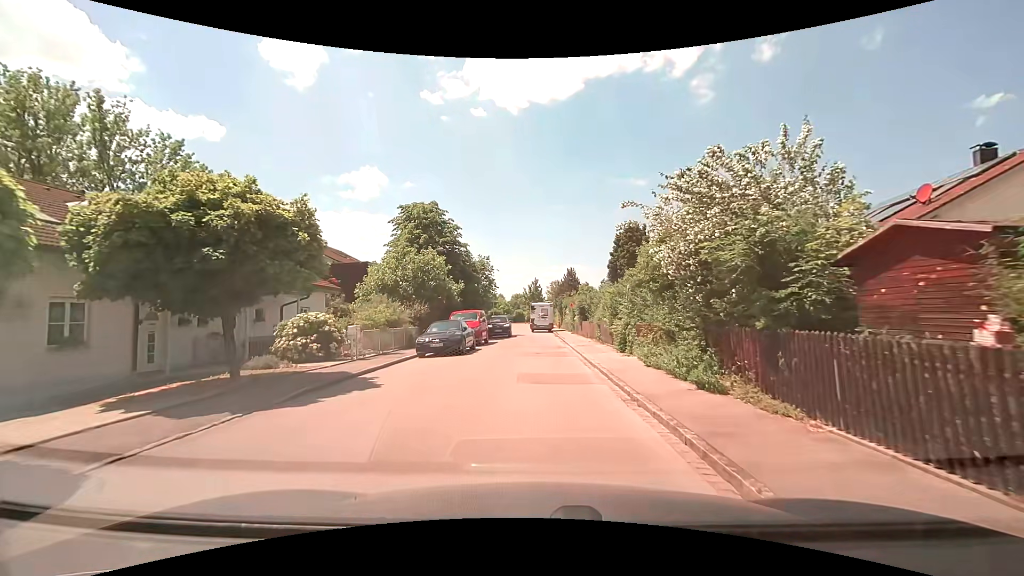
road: residential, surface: asphalt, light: Day
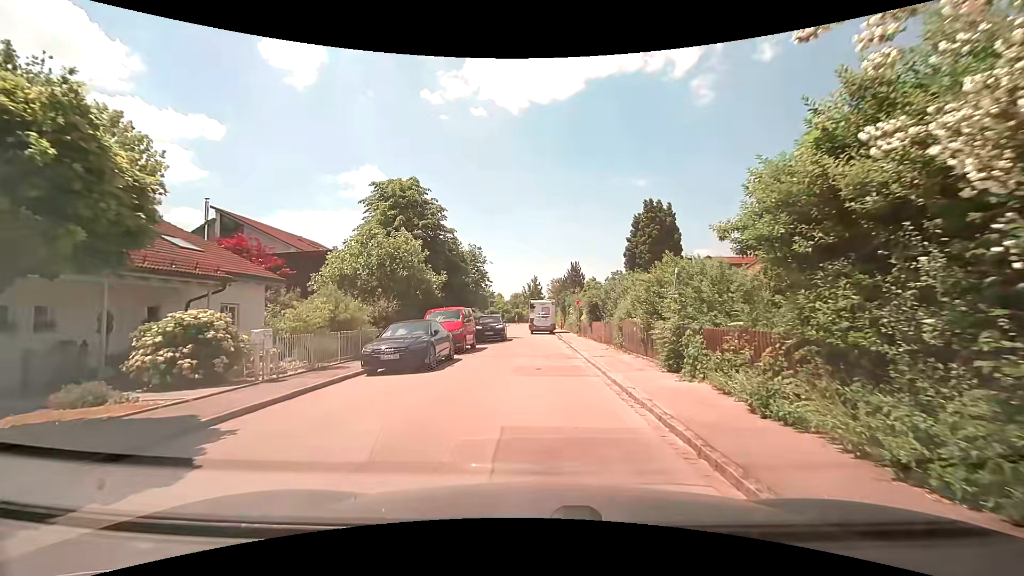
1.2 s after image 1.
(+0.1, +6.1) m; +1°
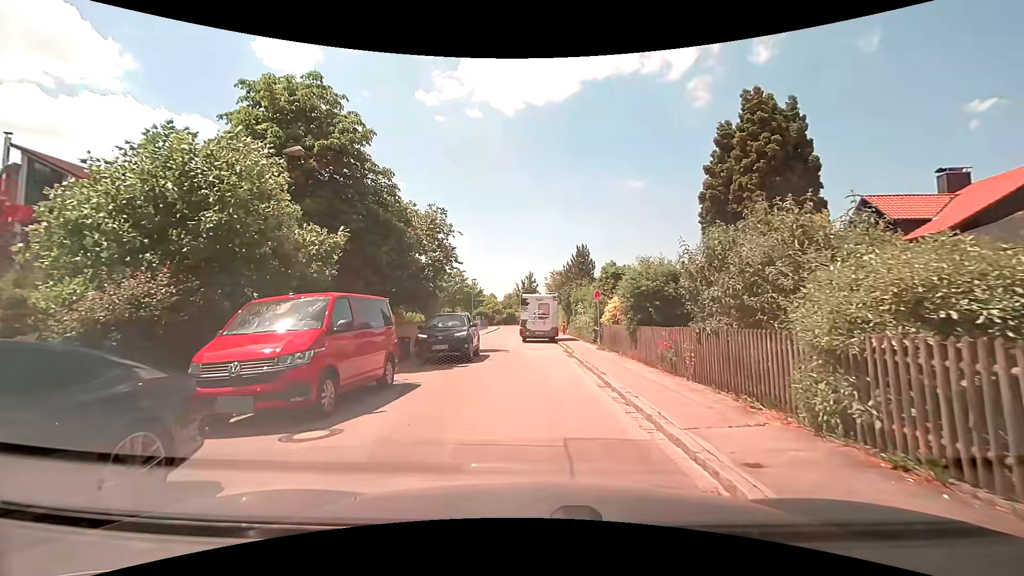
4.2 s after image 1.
(0.0, +13.2) m; +1°
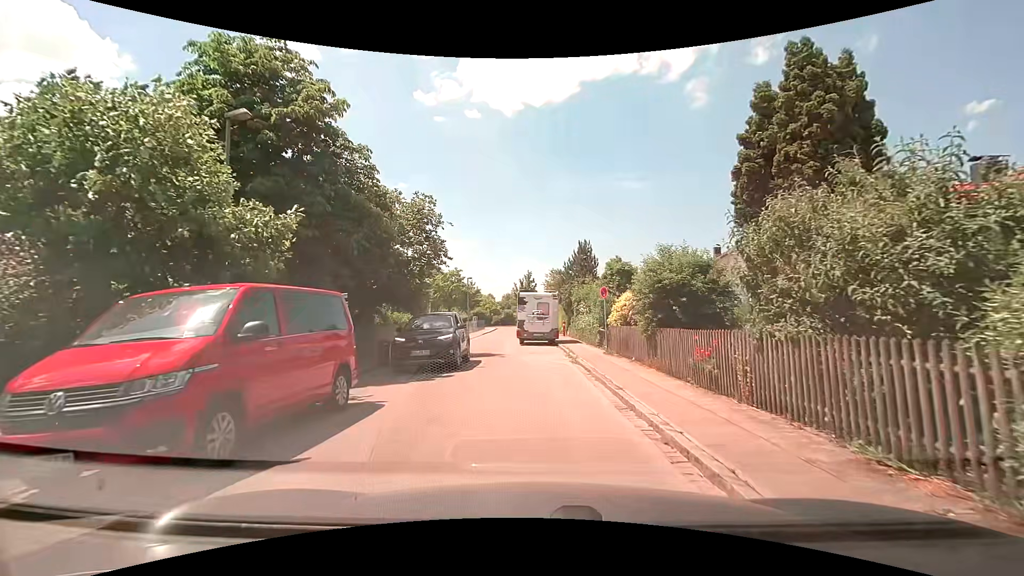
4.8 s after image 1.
(0.0, +2.5) m; -2°
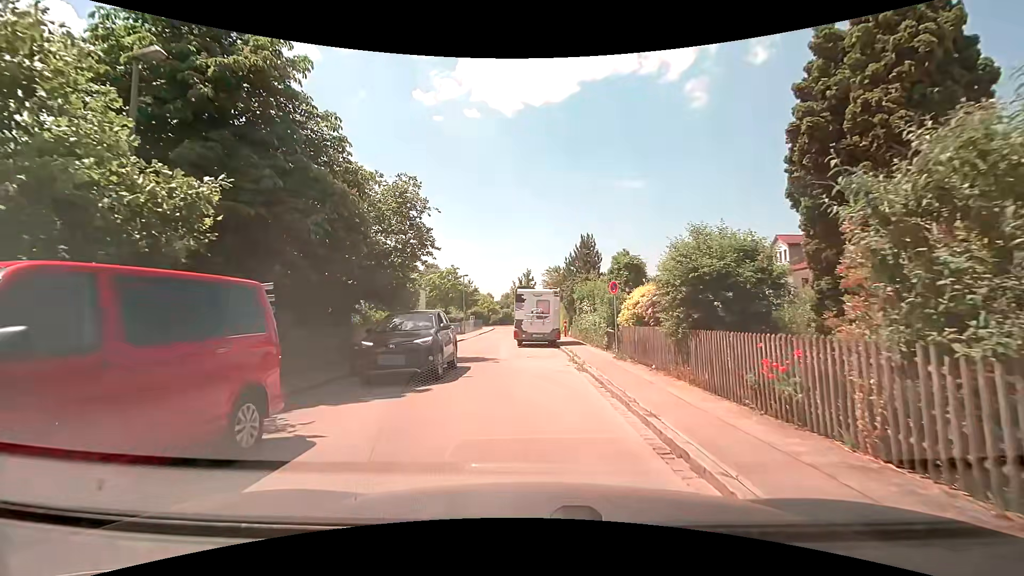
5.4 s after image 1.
(+0.1, +2.6) m; 0°
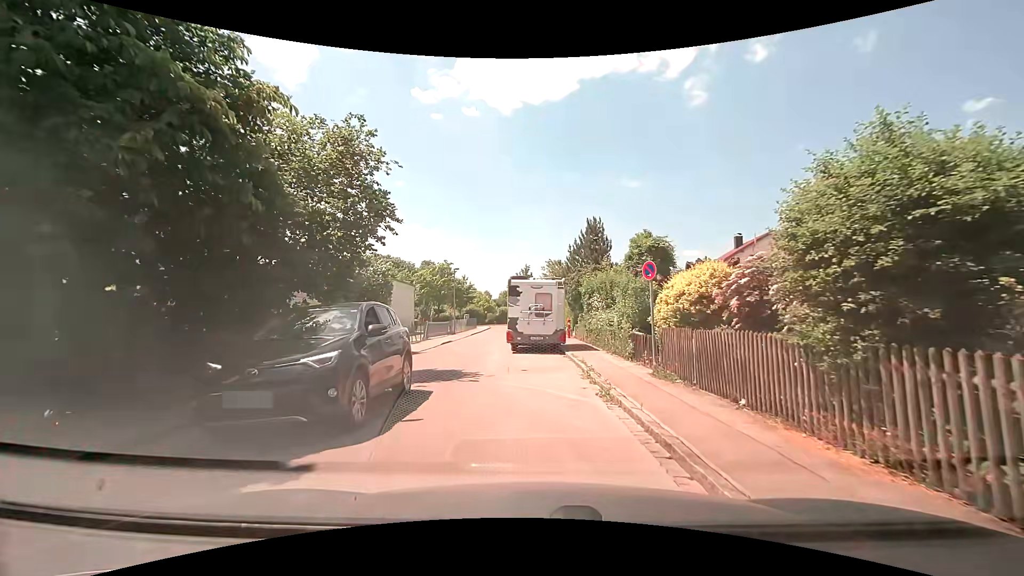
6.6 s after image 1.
(+0.1, +5.2) m; +2°
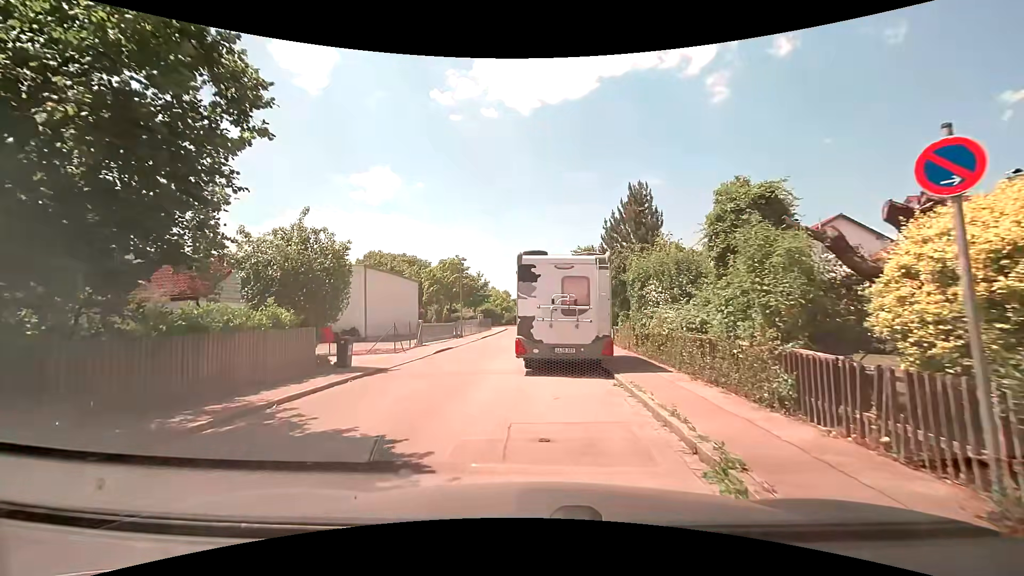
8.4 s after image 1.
(-0.1, +7.5) m; -1°
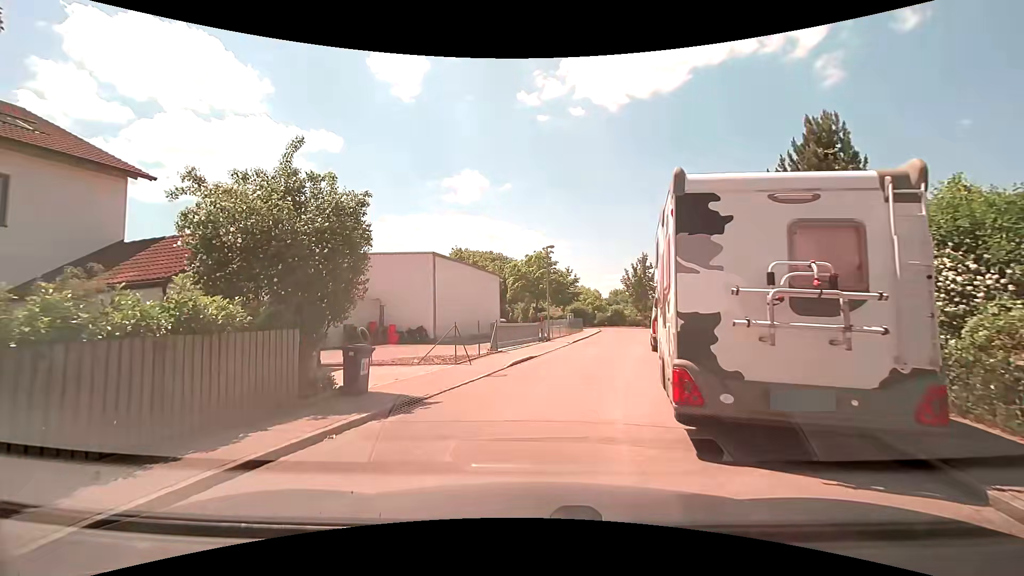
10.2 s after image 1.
(-0.8, +6.6) m; -12°
